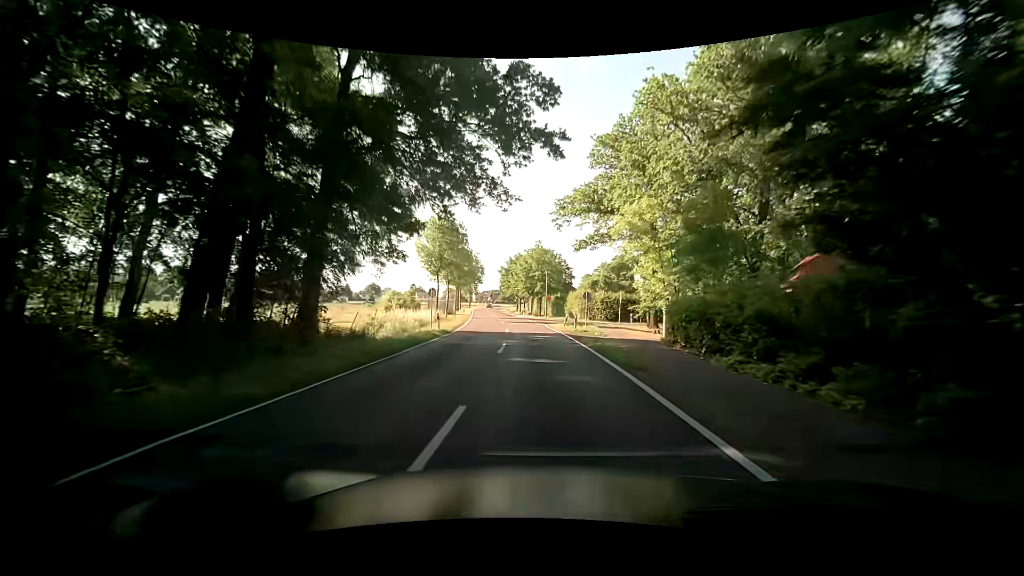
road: tertiary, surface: asphalt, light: Day
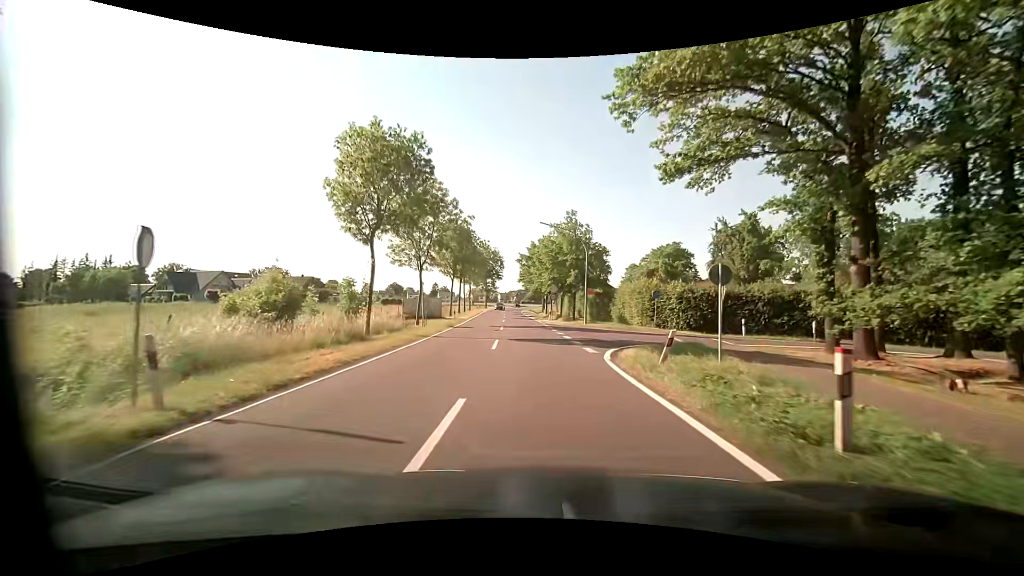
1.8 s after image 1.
(-1.0, +23.7) m; -5°
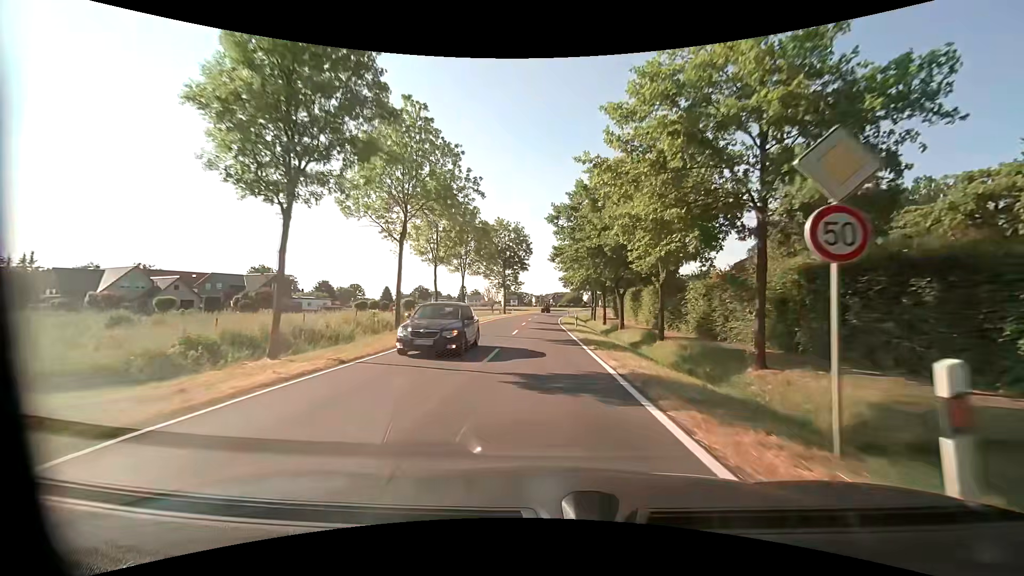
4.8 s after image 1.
(-1.5, +39.6) m; -4°
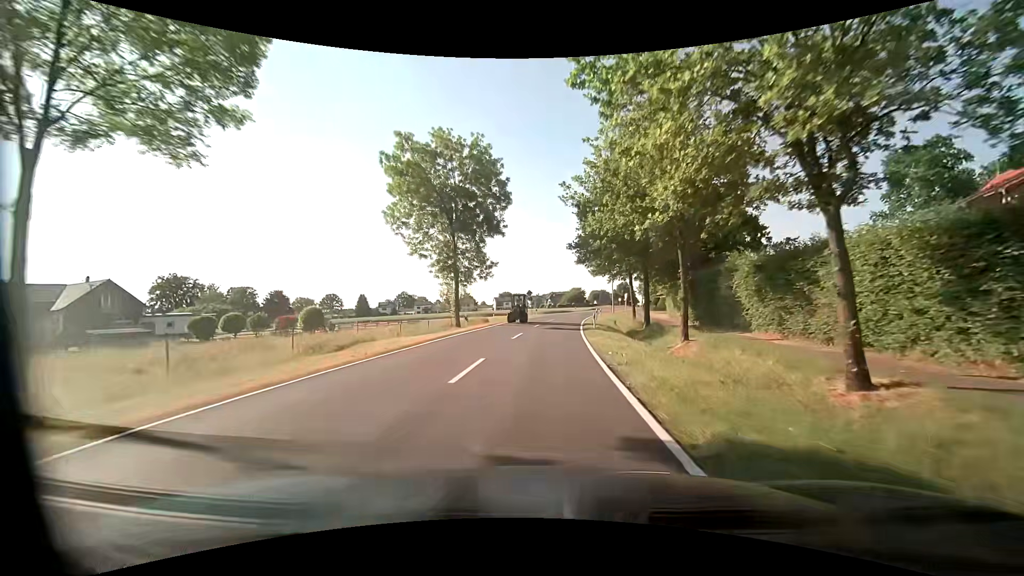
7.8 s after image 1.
(+0.2, +39.5) m; +1°
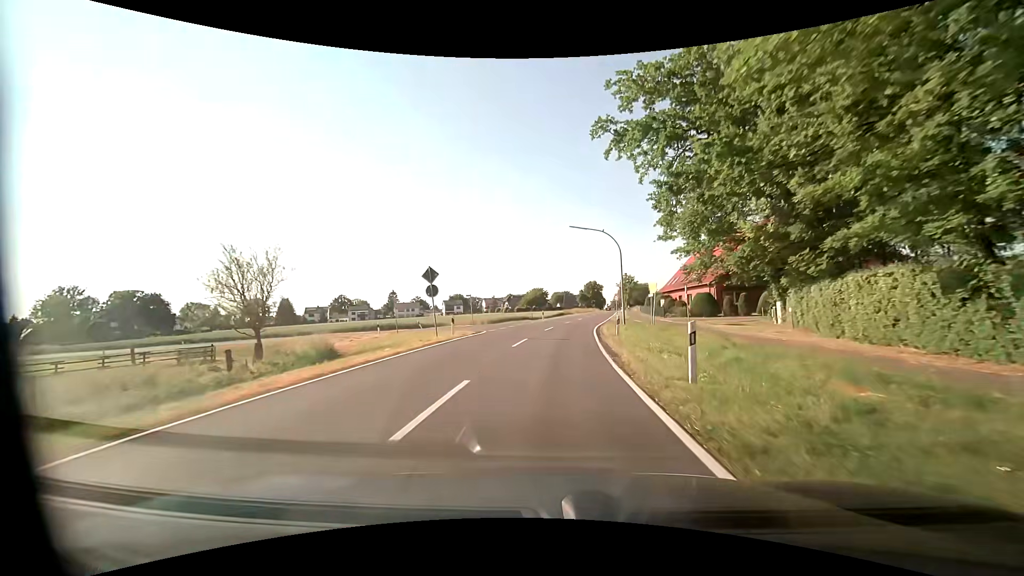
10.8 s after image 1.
(+1.1, +39.5) m; +3°
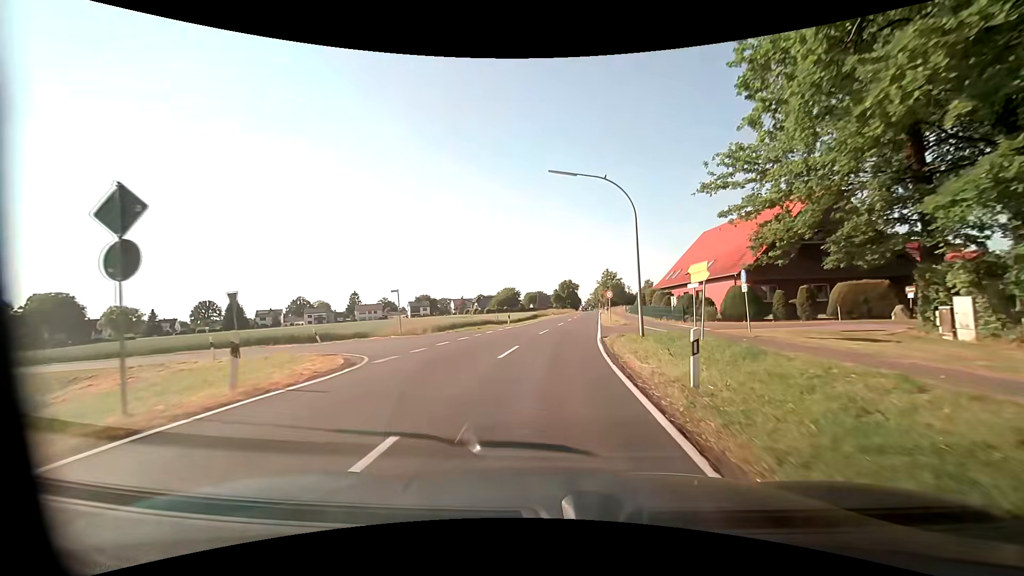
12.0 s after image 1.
(+0.7, +15.8) m; +5°
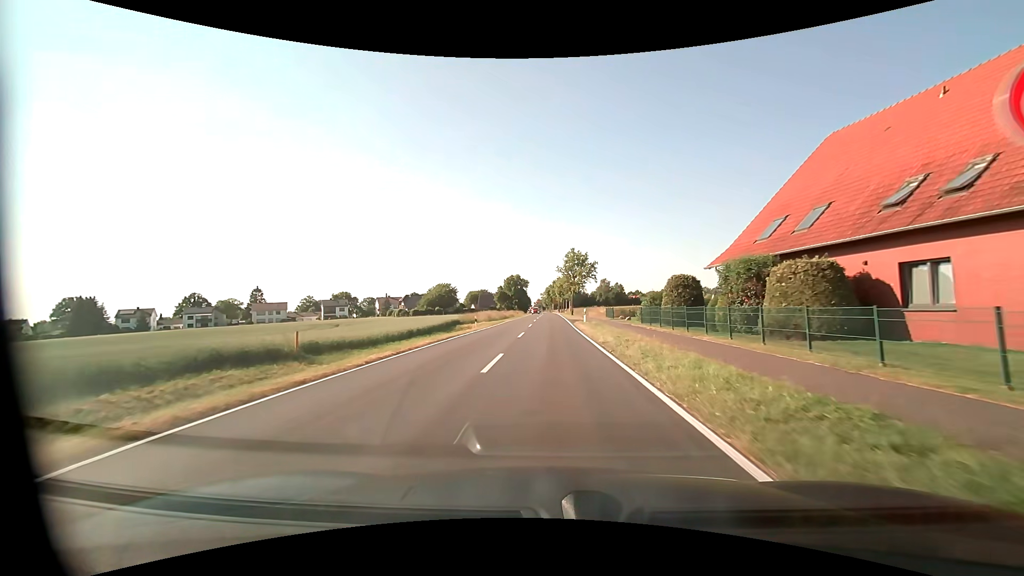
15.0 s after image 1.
(+2.0, +39.5) m; +5°
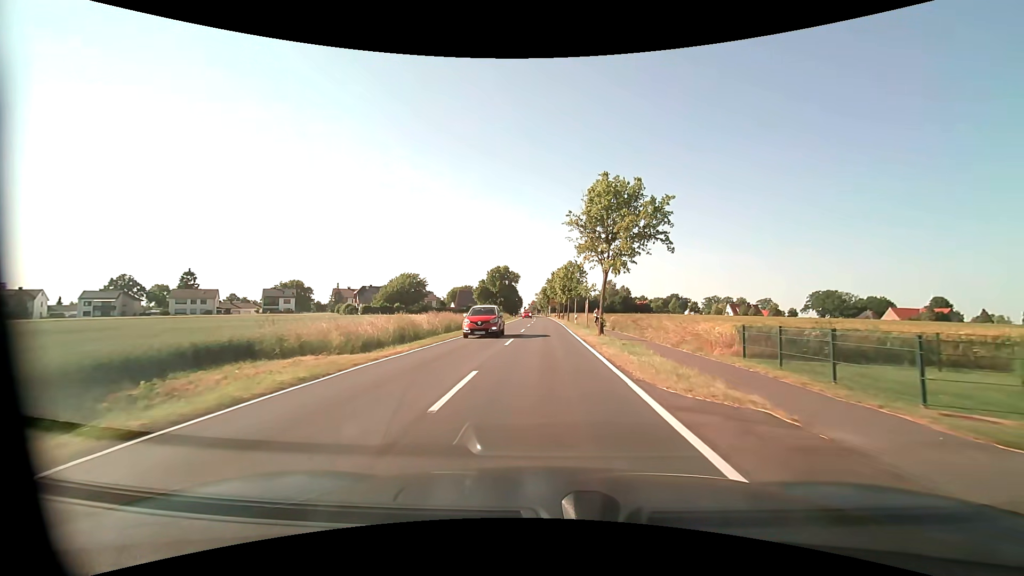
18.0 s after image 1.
(+0.4, +39.6) m; 0°
(0, +10) (0, +20) (0, +30) (0, +40) (0, +50) (0, +60) (0, +70) (0, +80) (0, +90) (-1, +100) m
